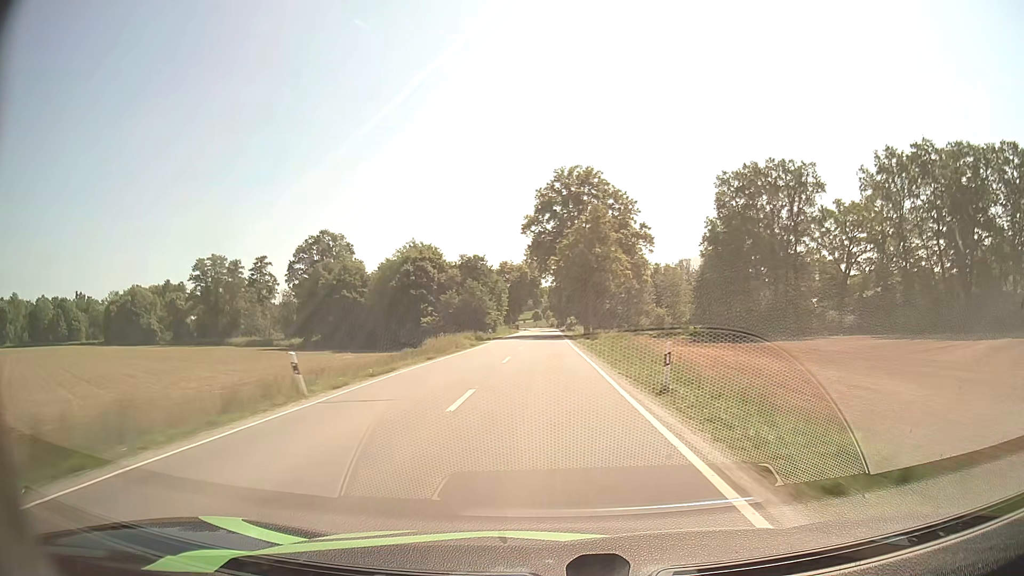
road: secondary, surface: asphalt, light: Day
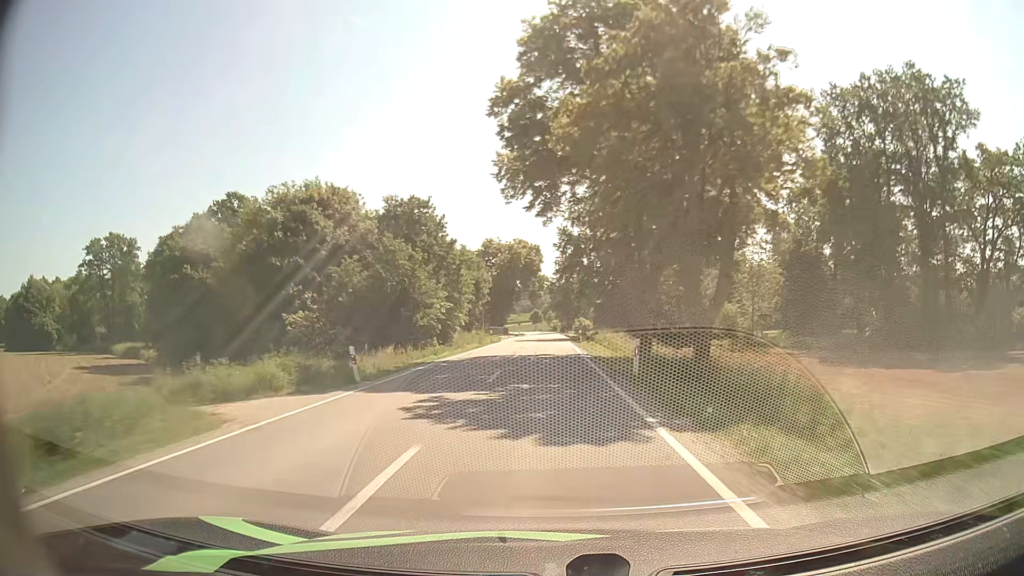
(-0.1, +42.4) m; 0°
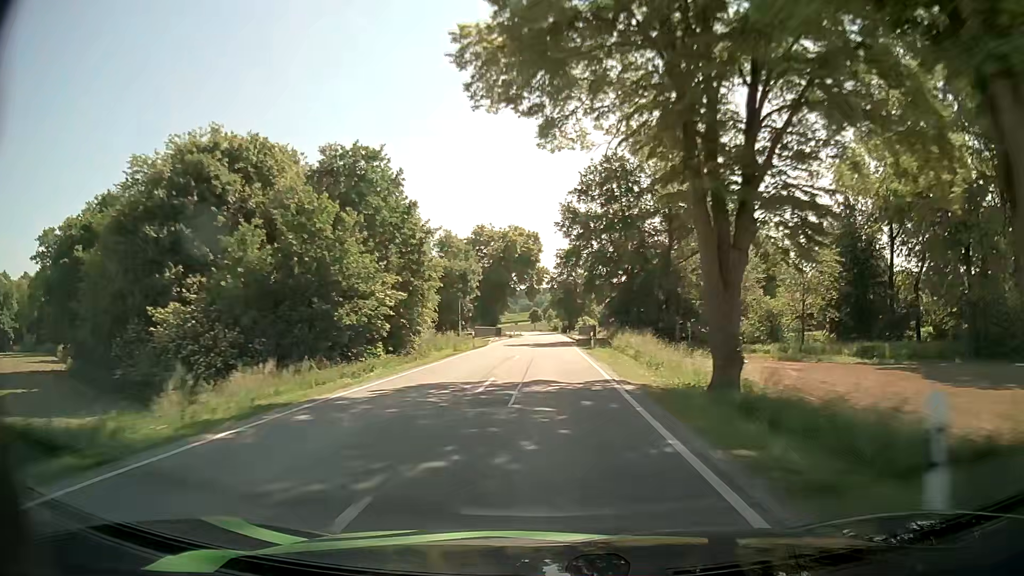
(0.0, +14.0) m; 0°
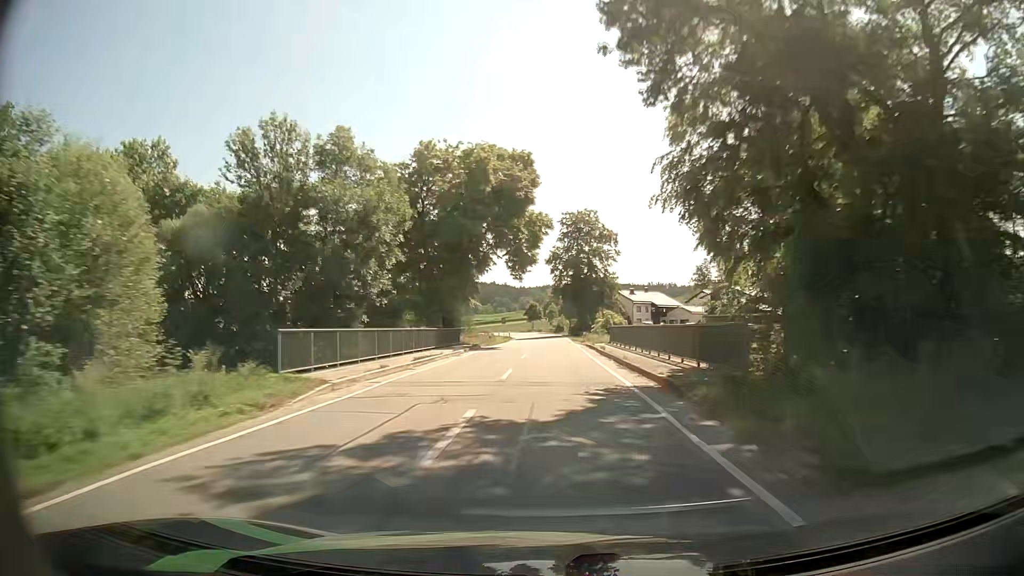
(+0.1, +41.7) m; 0°
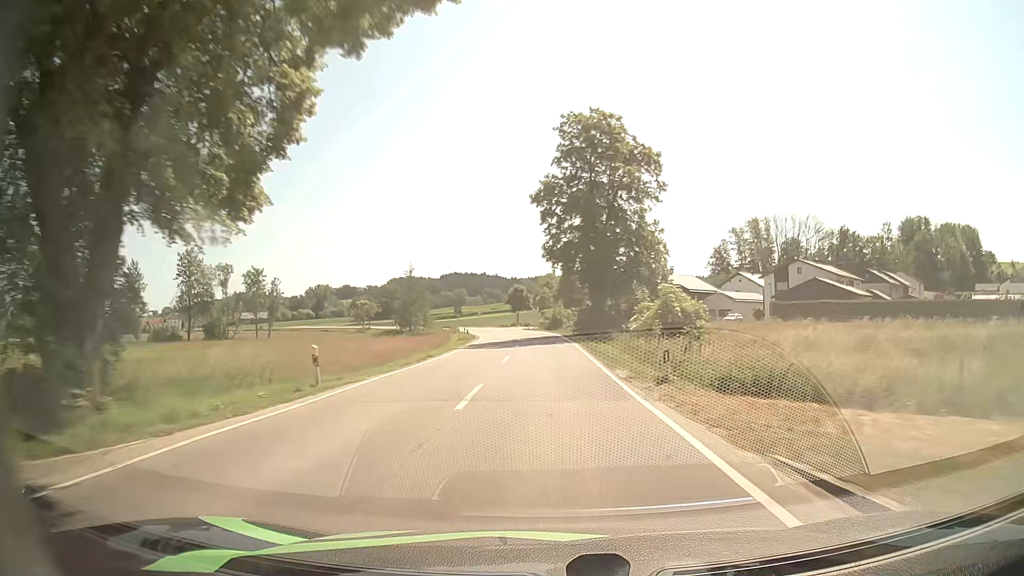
(+0.3, +40.4) m; +1°
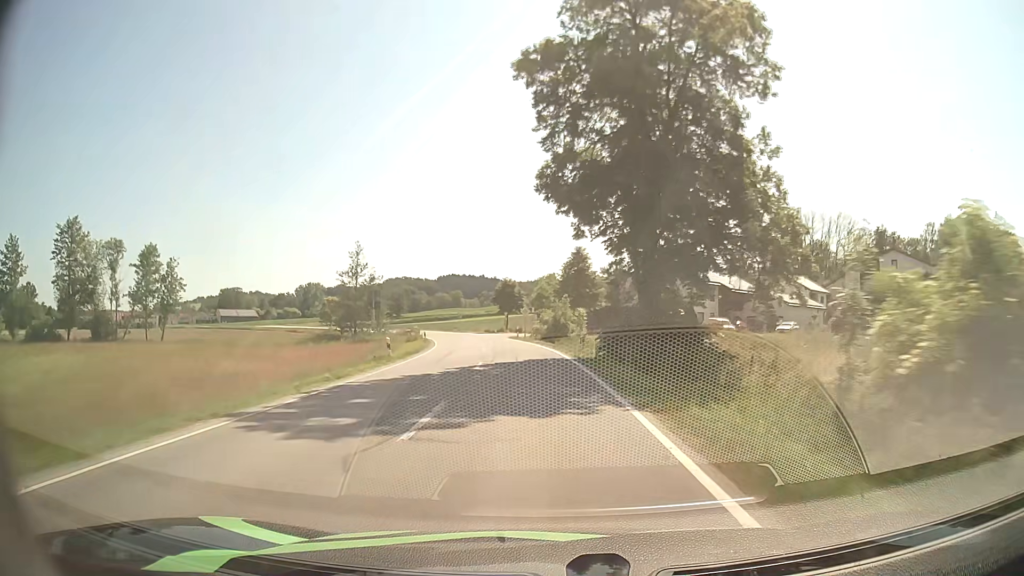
(-0.1, +25.6) m; 0°
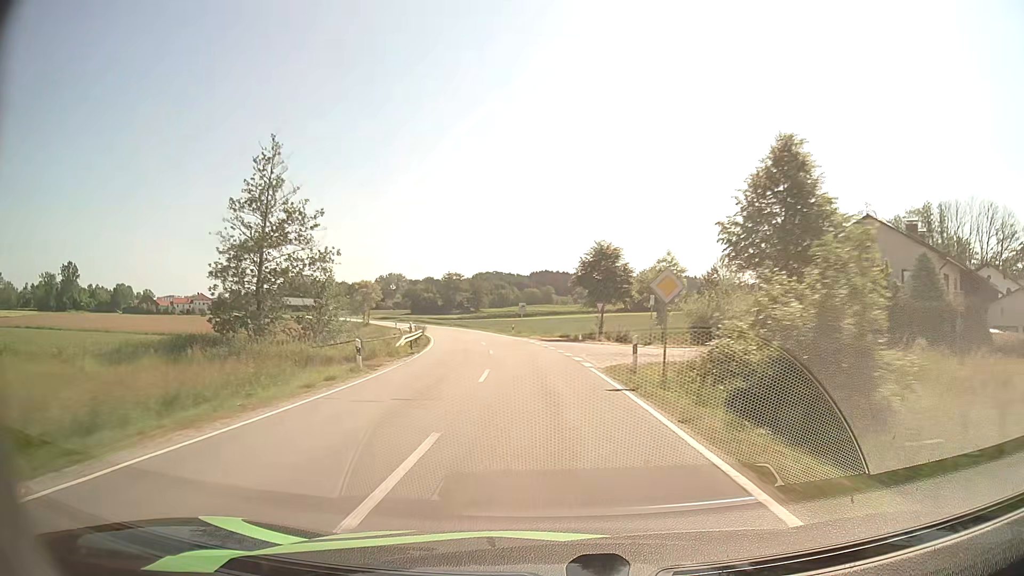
(-2.0, +37.8) m; -8°
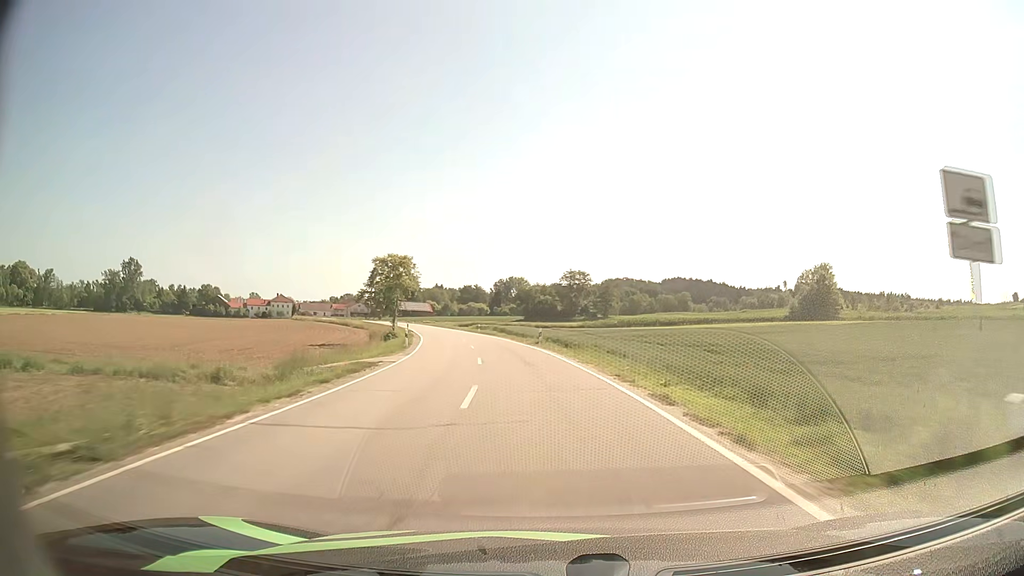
(-4.7, +50.5) m; -11°
(0, +10) (-1, +20) (-2, +30) (-4, +40) (-5, +50) (-8, +59) (-10, +69) (-12, +79) (-14, +89) (-17, +98) m
